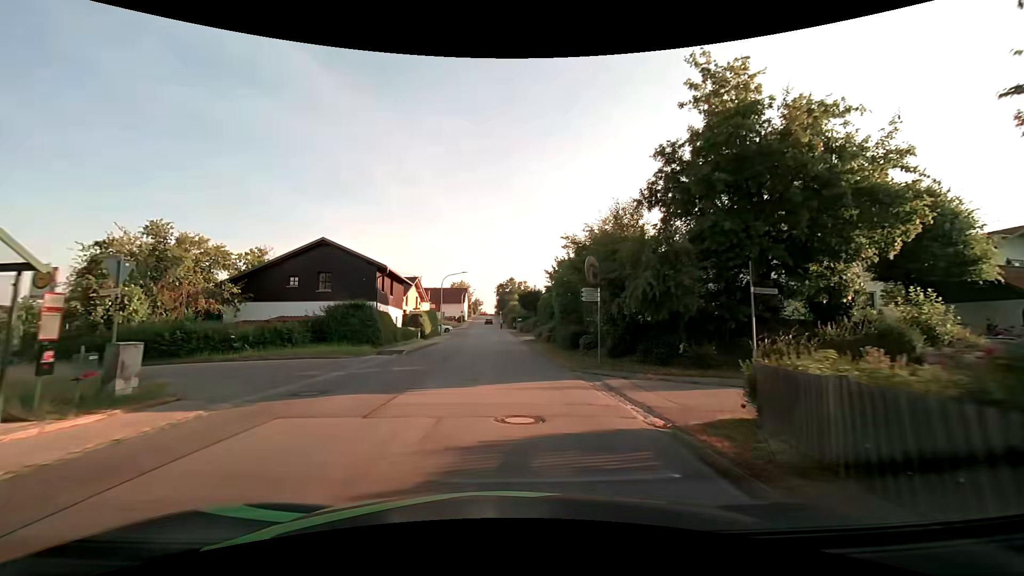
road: tertiary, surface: asphalt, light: Day
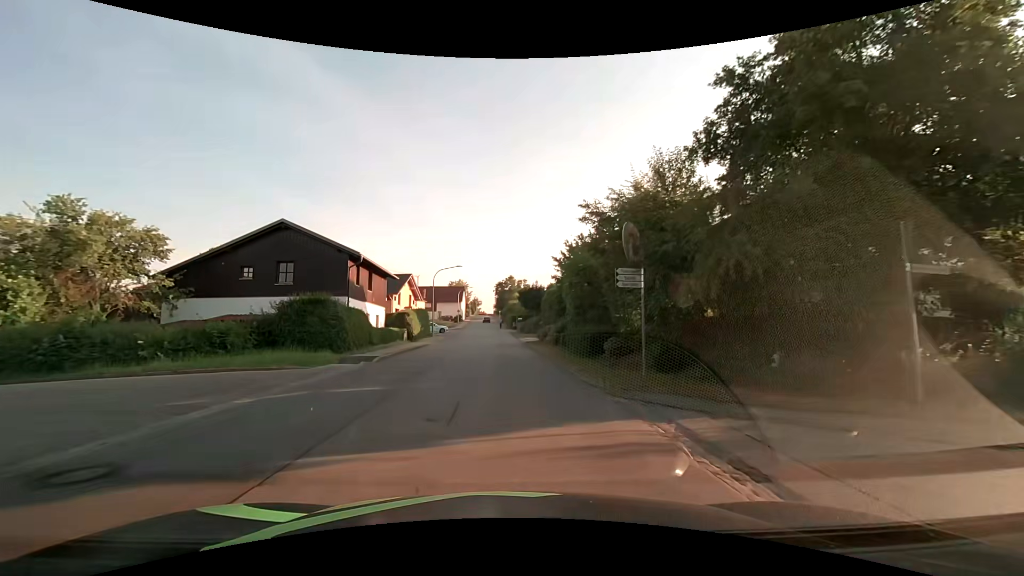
(0.0, +5.7) m; 0°
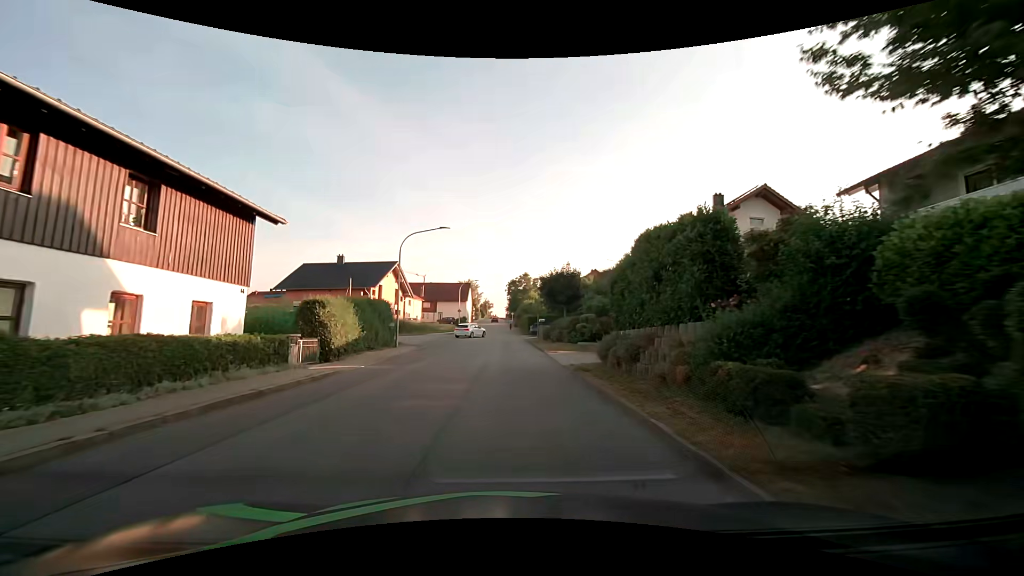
(-0.3, +21.1) m; -1°
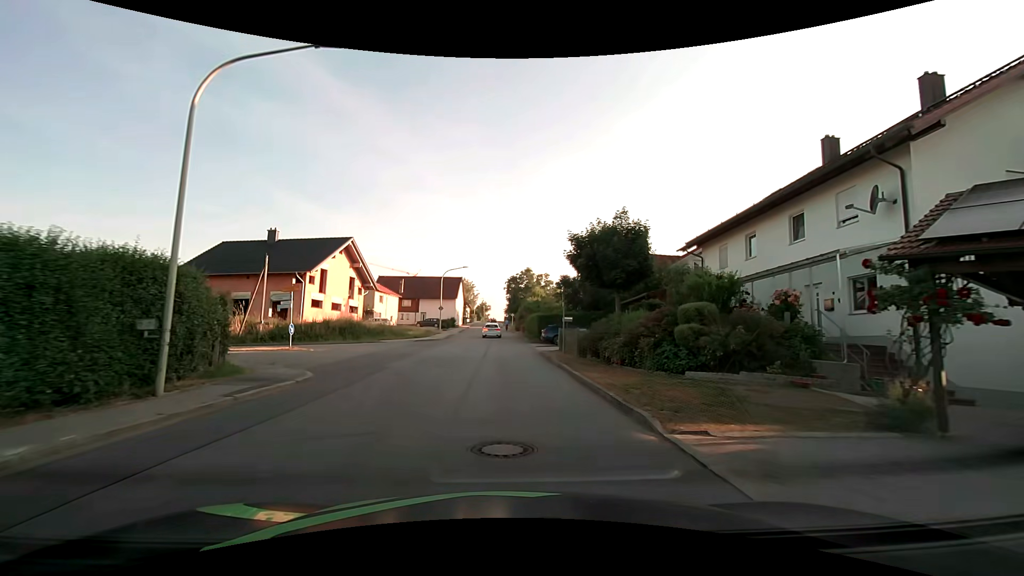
(-0.1, +20.0) m; 0°
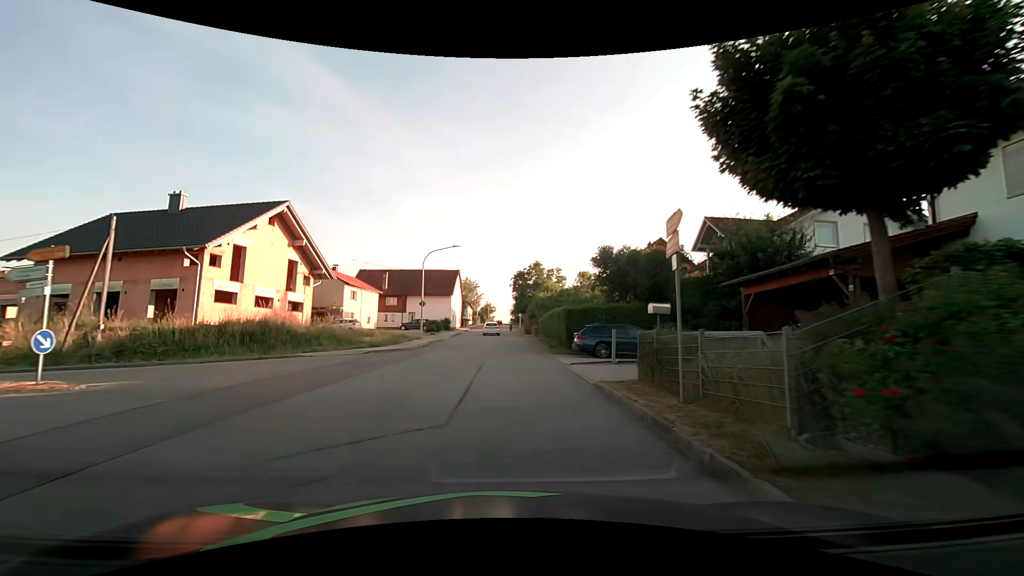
(0.0, +15.3) m; -1°
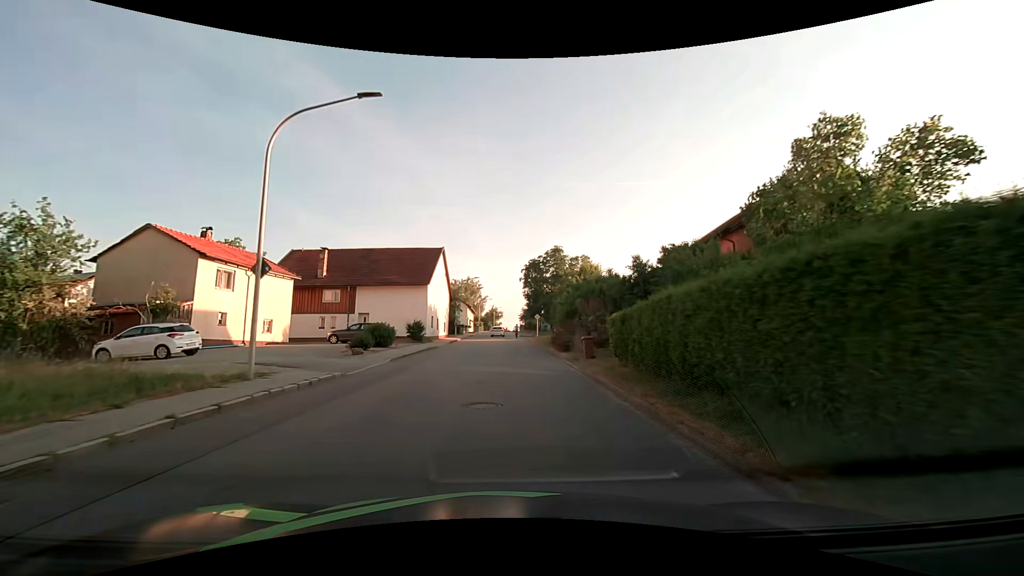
(-0.2, +26.6) m; -1°
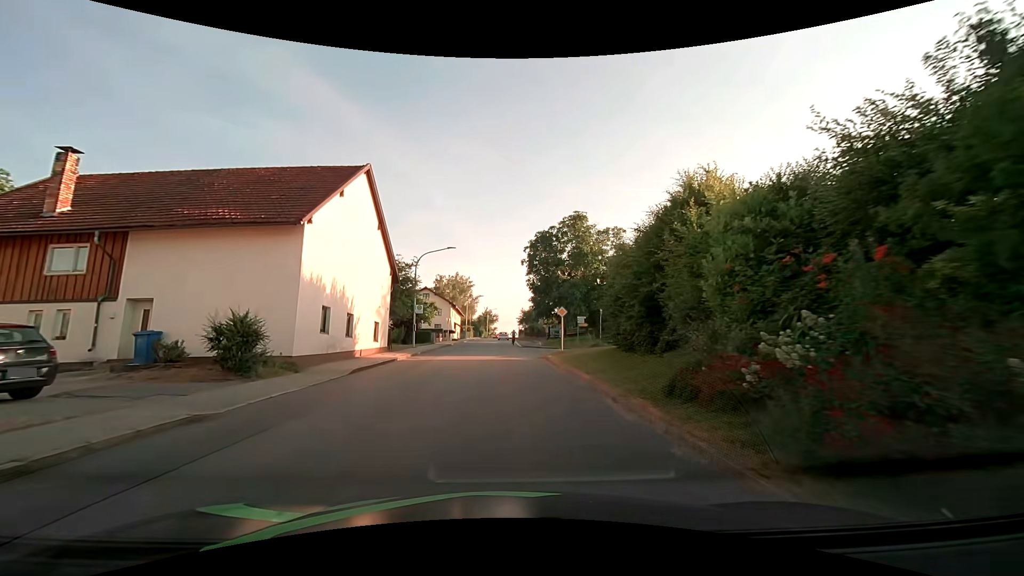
(+0.1, +25.6) m; +1°
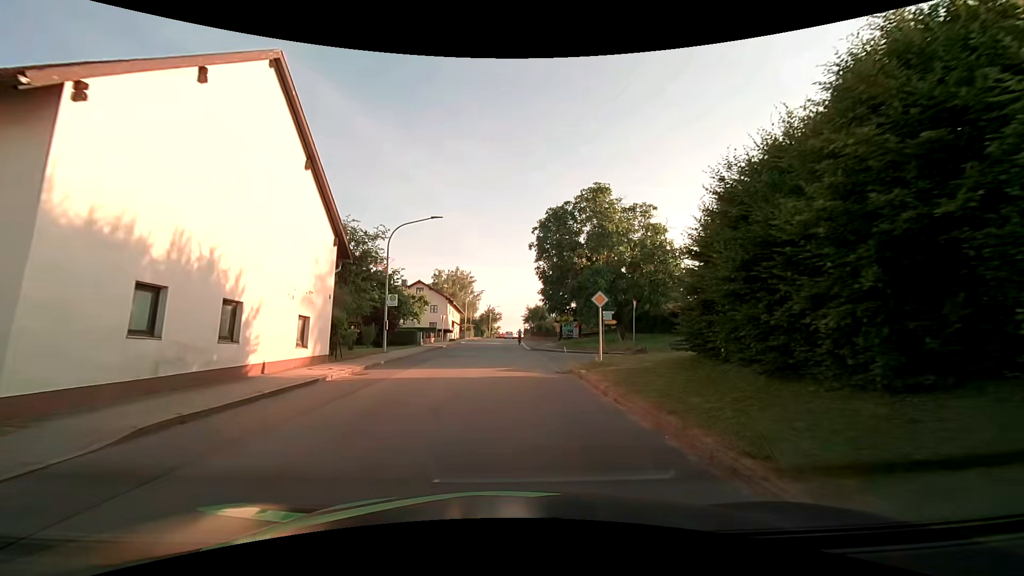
(0.0, +9.6) m; 0°
